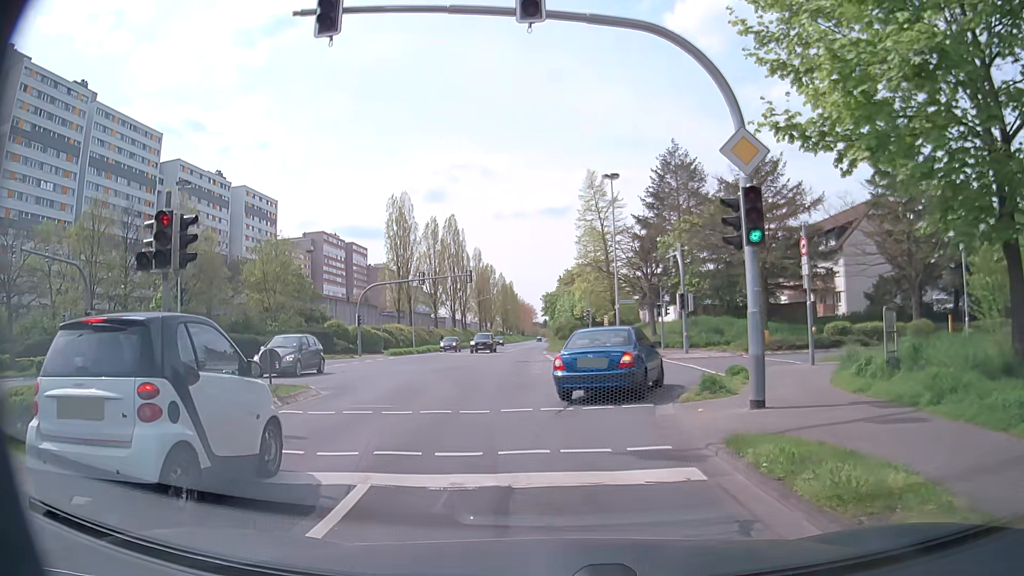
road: secondary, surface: asphalt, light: Day
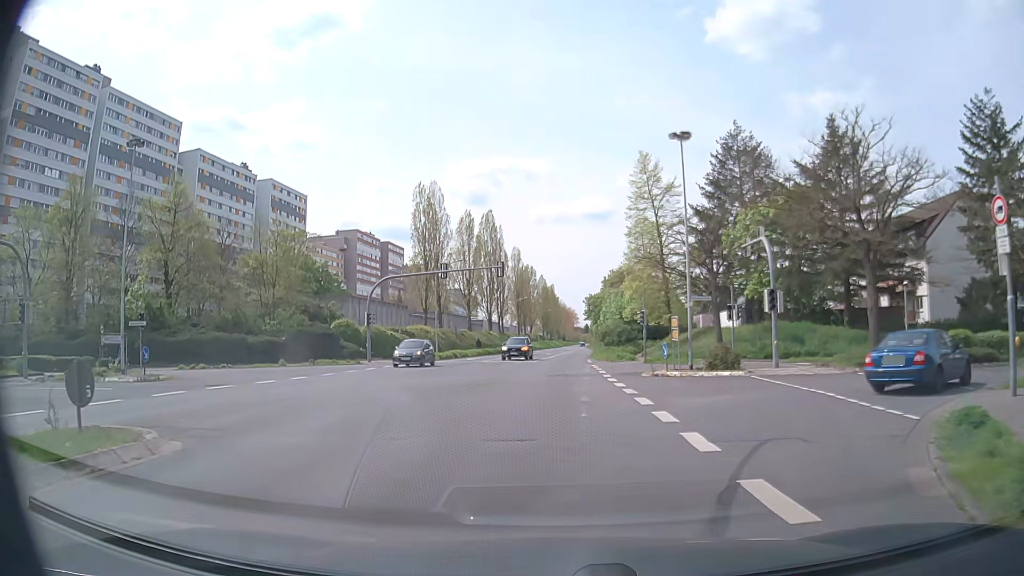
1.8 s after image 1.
(-0.3, +9.1) m; -3°
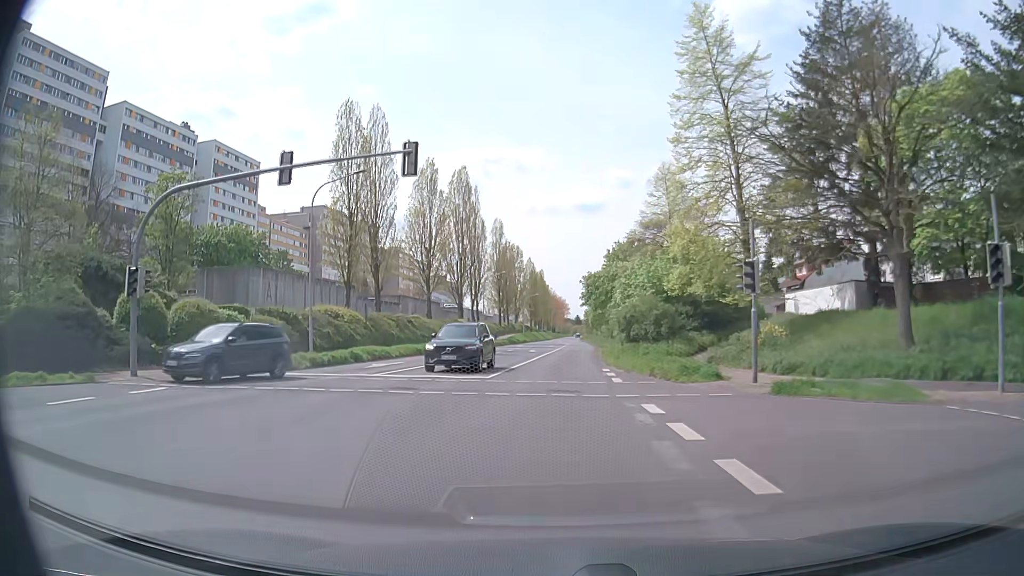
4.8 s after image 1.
(-0.1, +26.9) m; 0°
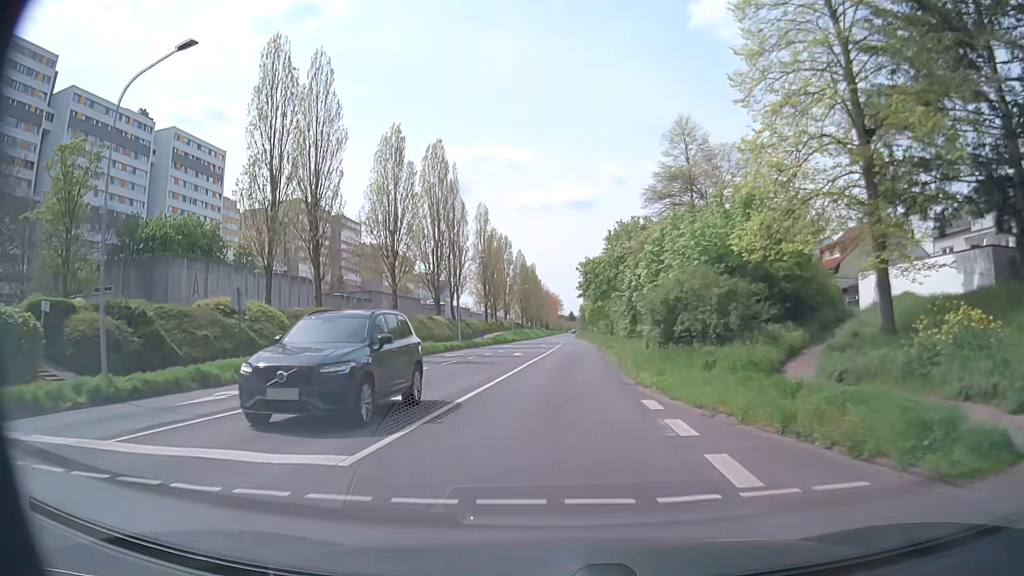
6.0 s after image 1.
(+0.2, +13.8) m; +1°
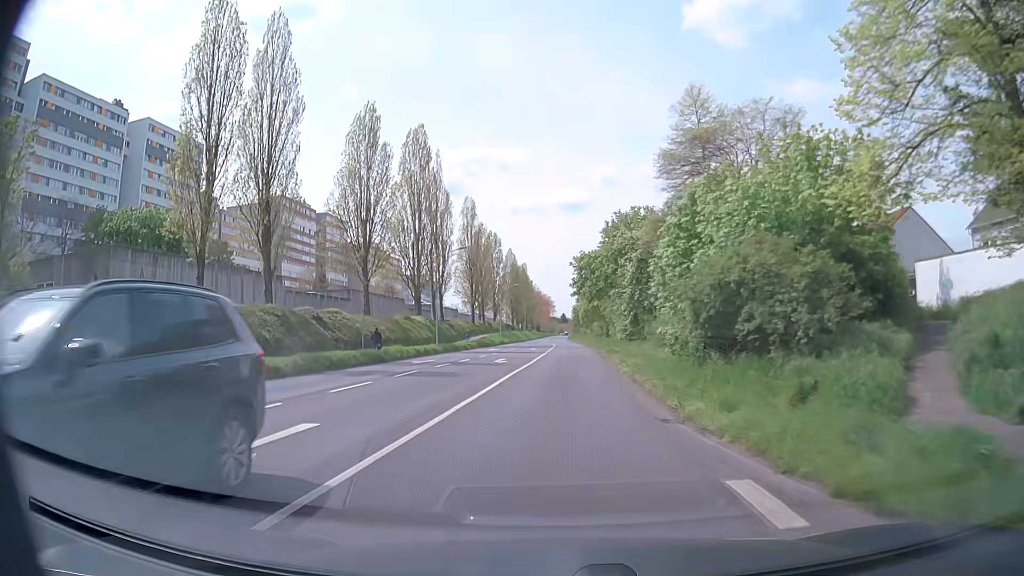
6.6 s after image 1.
(0.0, +7.3) m; +1°
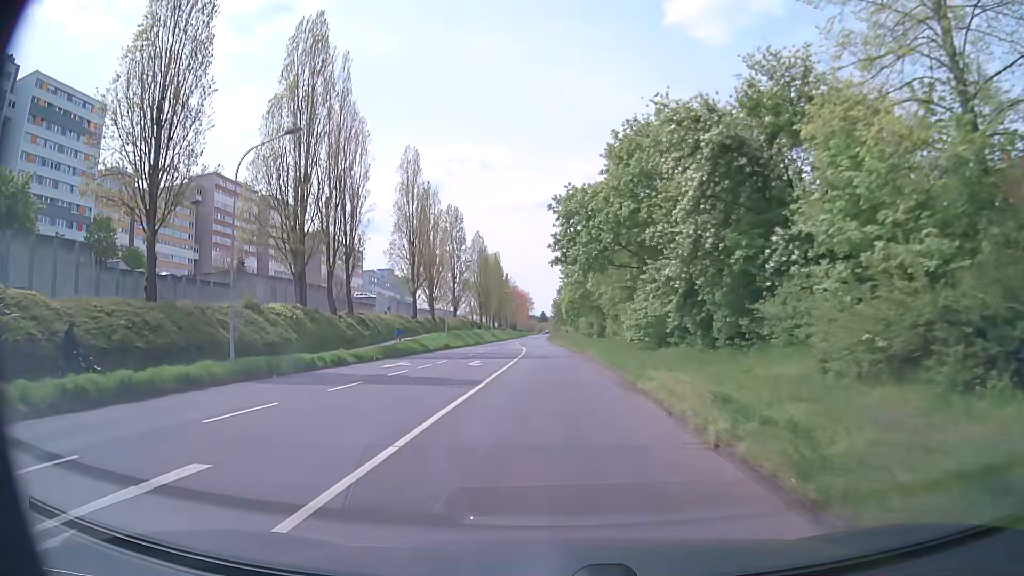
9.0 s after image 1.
(+0.4, +30.3) m; +1°
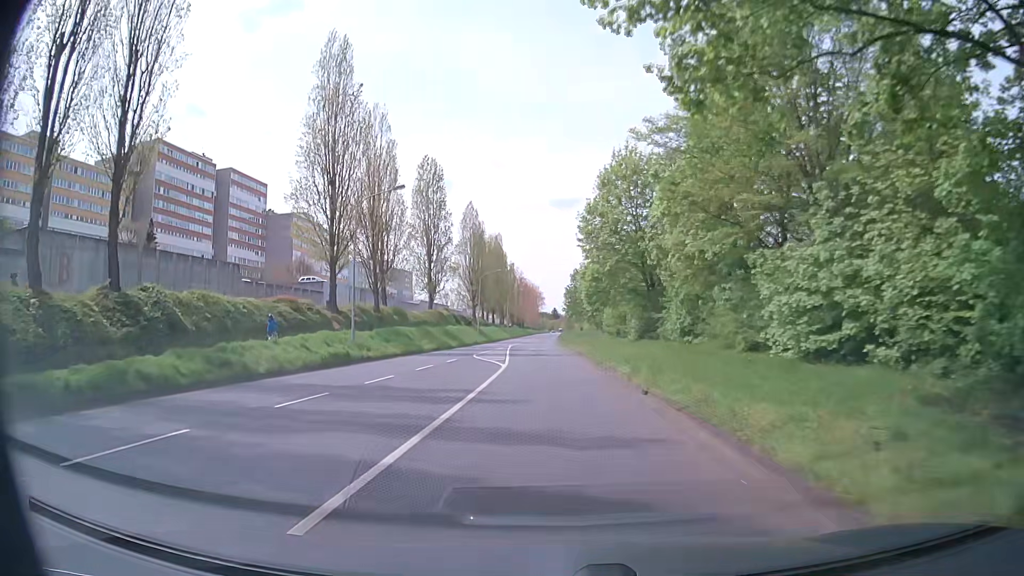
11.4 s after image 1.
(0.0, +31.8) m; -1°
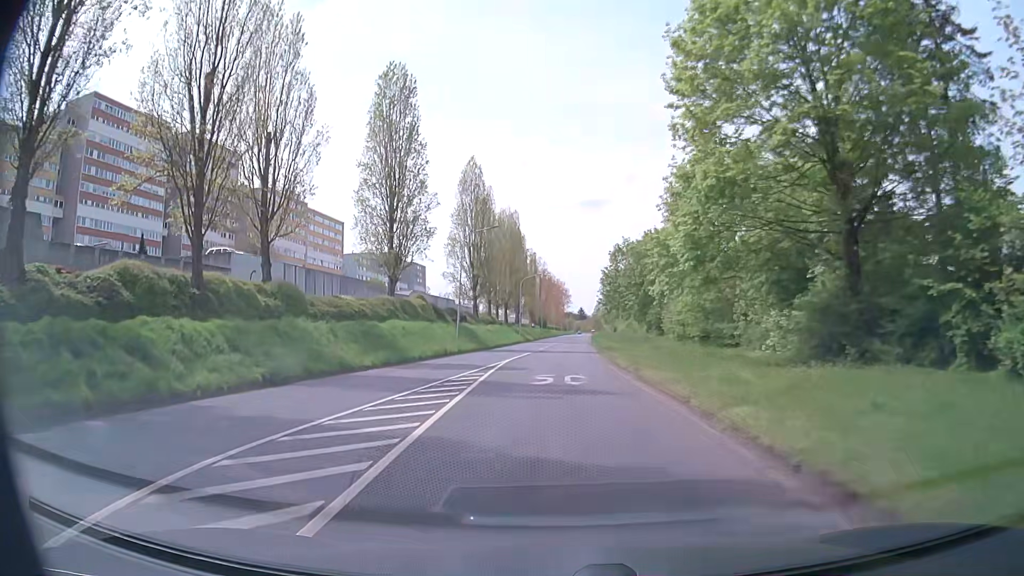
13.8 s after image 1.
(-0.4, +31.7) m; -2°
(0, +10) (0, +20) (0, +30) (+1, +40) (+1, +50) (+2, +60) (+2, +70) (+3, +80) (+3, +90) (+4, +100) m
